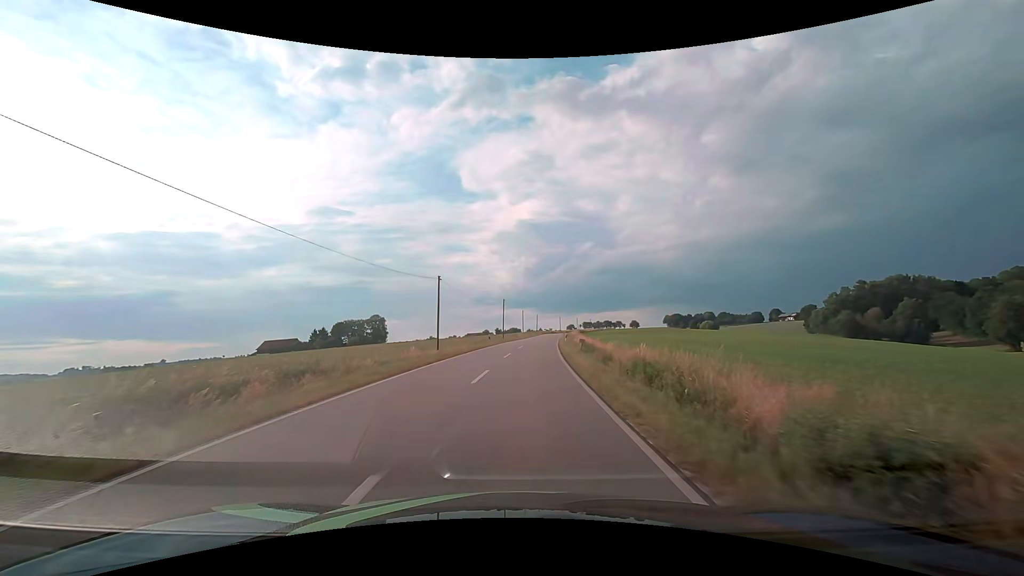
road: tertiary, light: Day
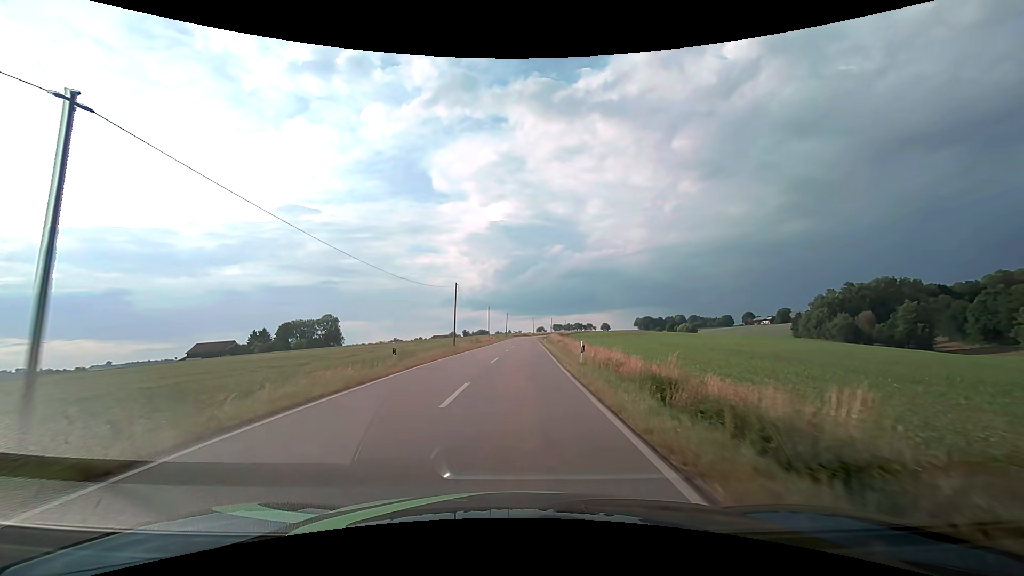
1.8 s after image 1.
(+0.7, +27.8) m; +3°
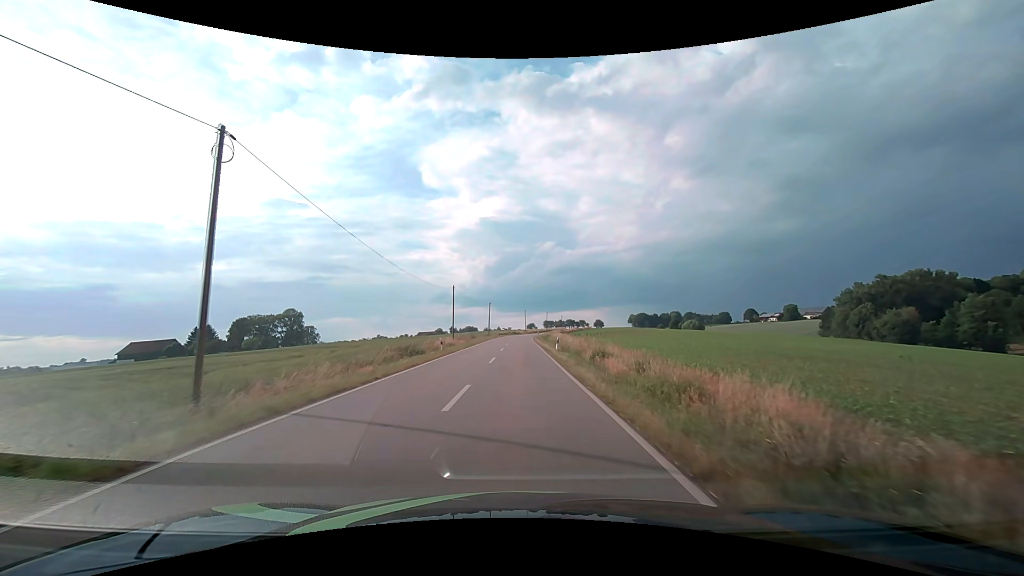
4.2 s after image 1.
(+0.6, +36.7) m; +1°
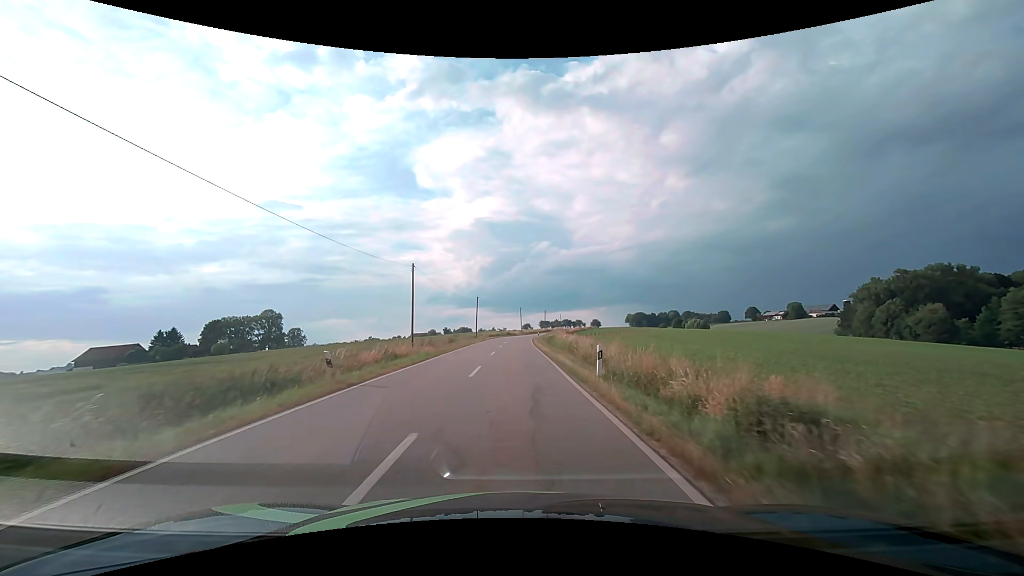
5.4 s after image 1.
(+0.1, +18.2) m; 0°
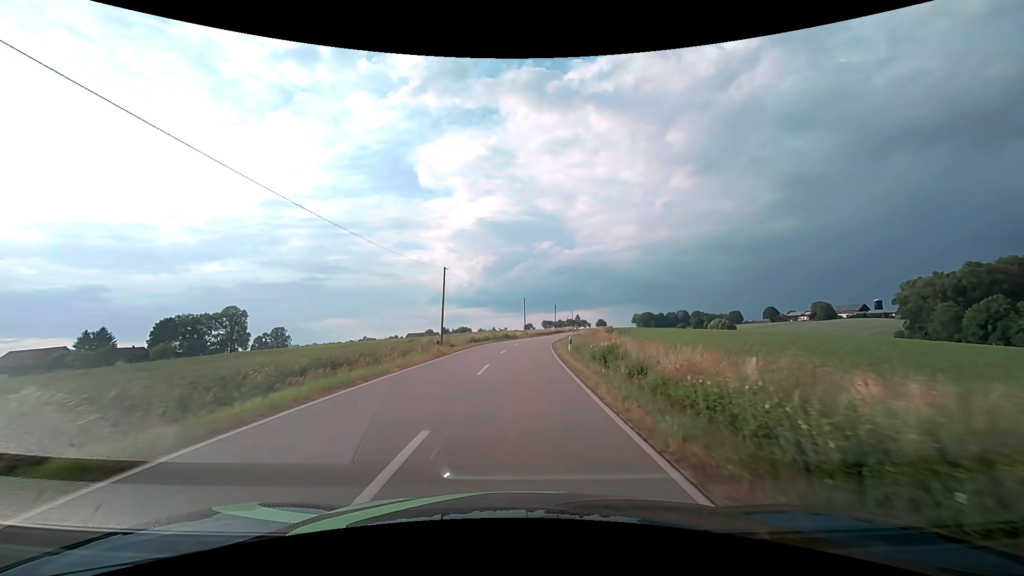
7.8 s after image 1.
(-0.1, +35.8) m; 0°
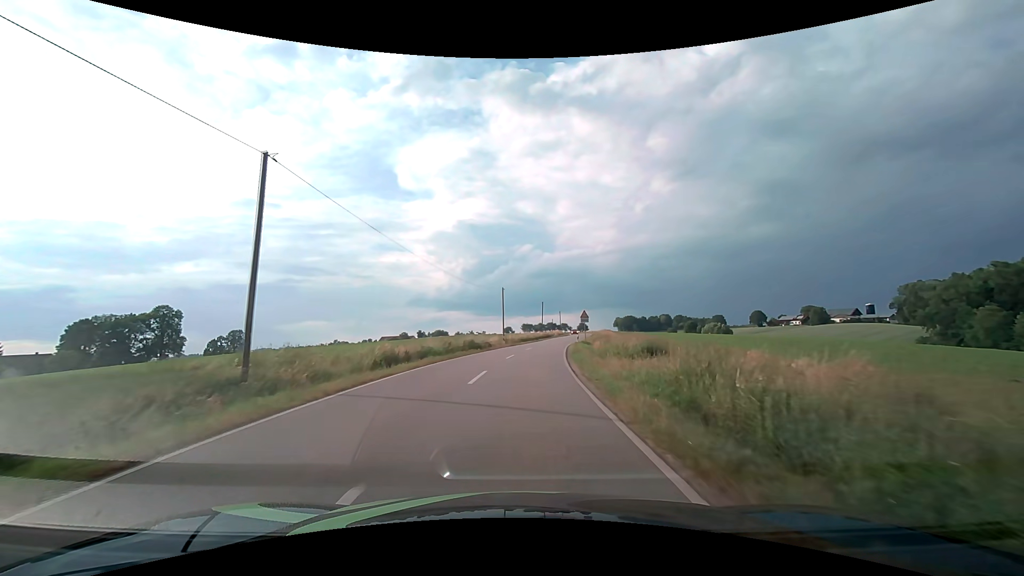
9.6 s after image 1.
(+0.3, +26.4) m; +2°
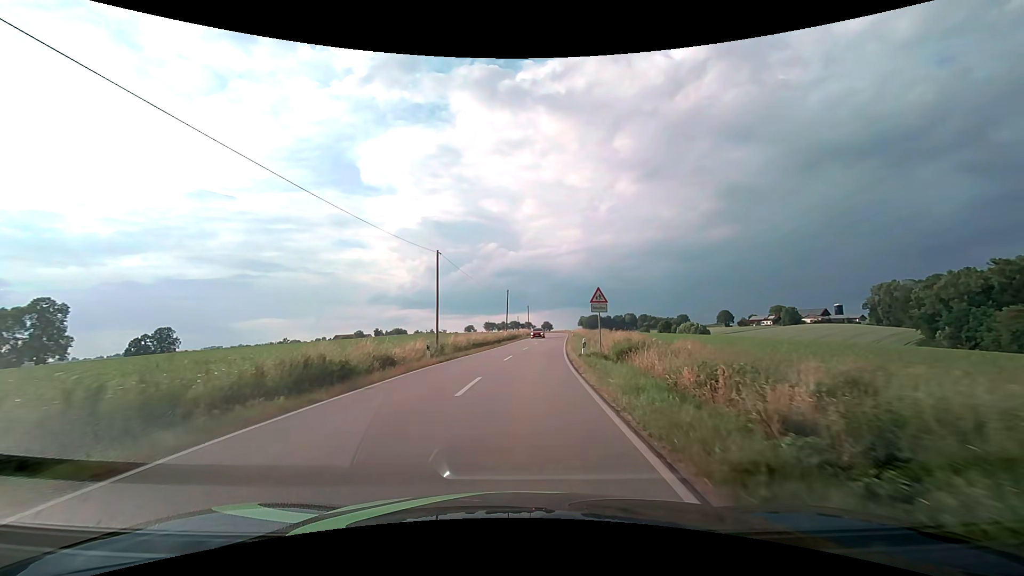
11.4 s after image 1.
(+1.0, +25.7) m; +4°
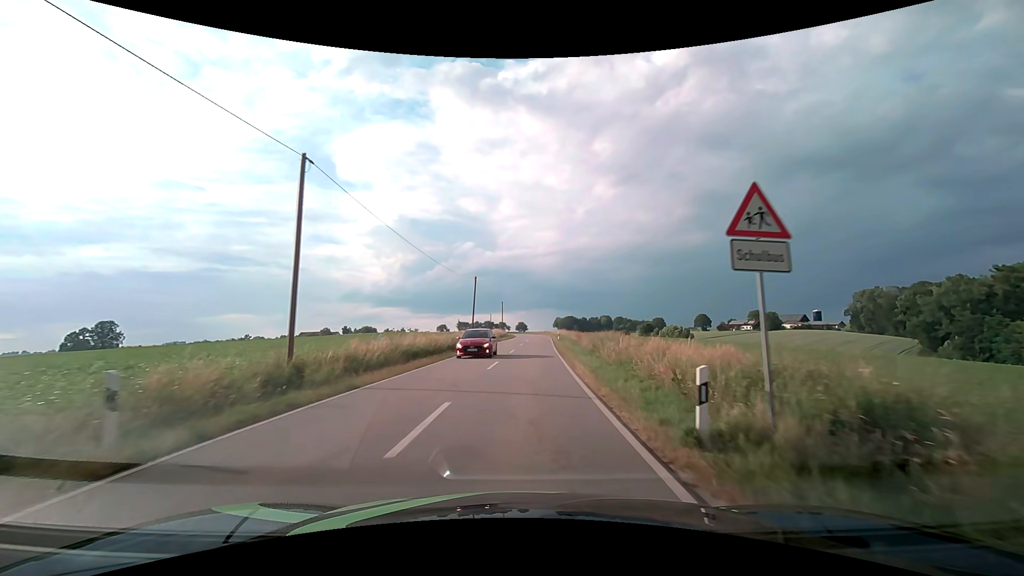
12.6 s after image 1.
(+0.4, +17.0) m; +3°
